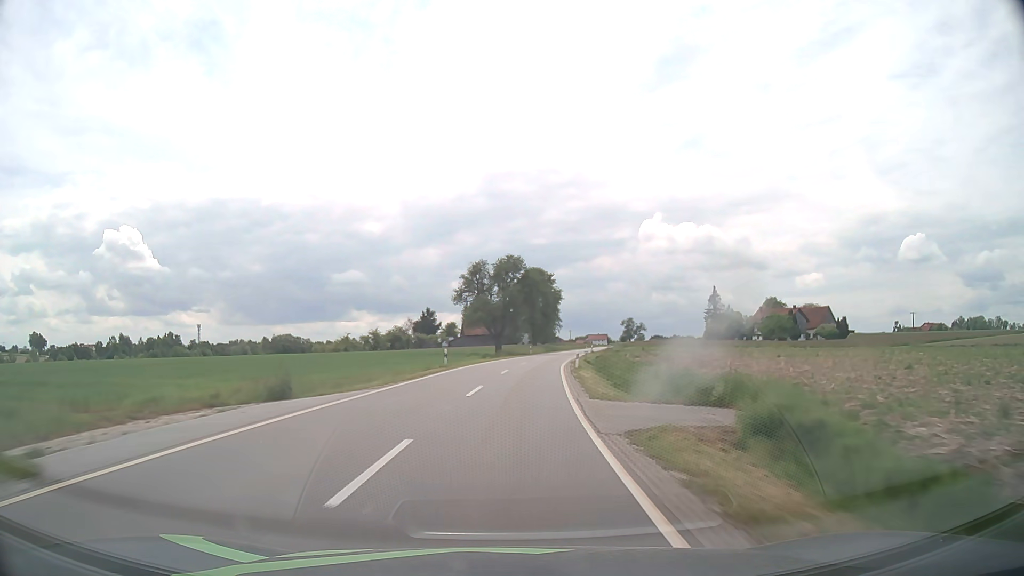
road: tertiary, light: Day
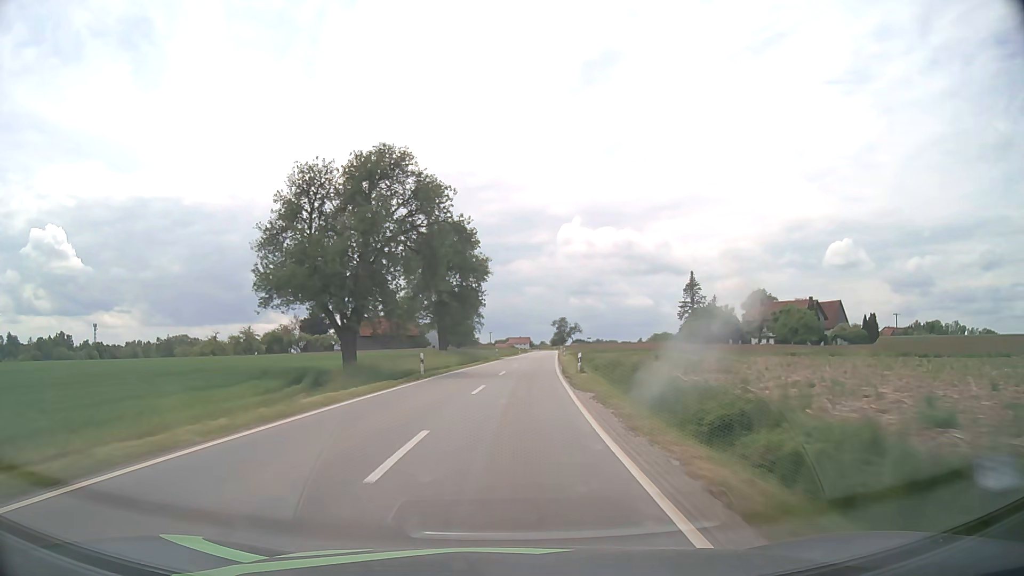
(+2.9, +47.3) m; +7°
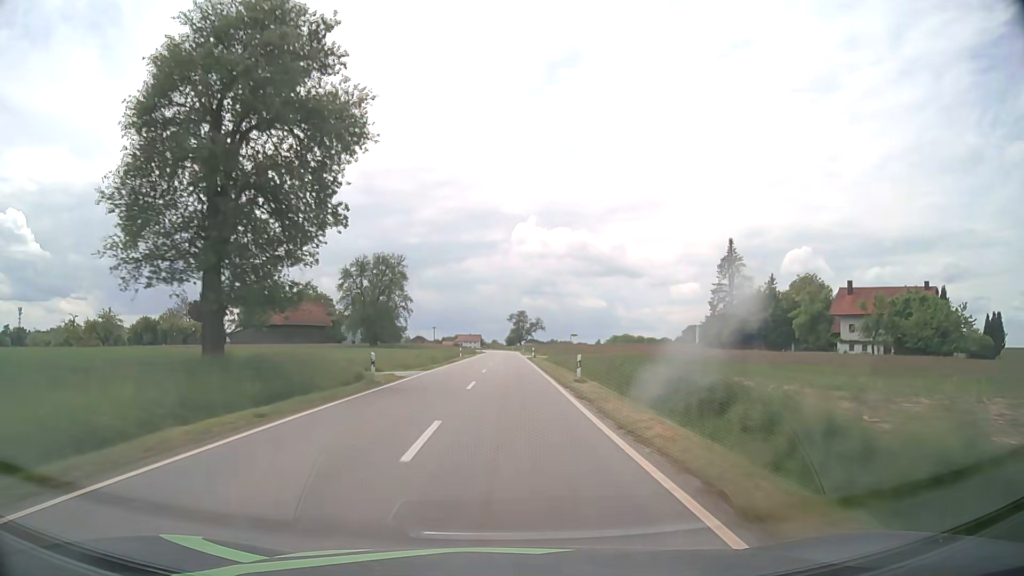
(+2.2, +47.4) m; +4°
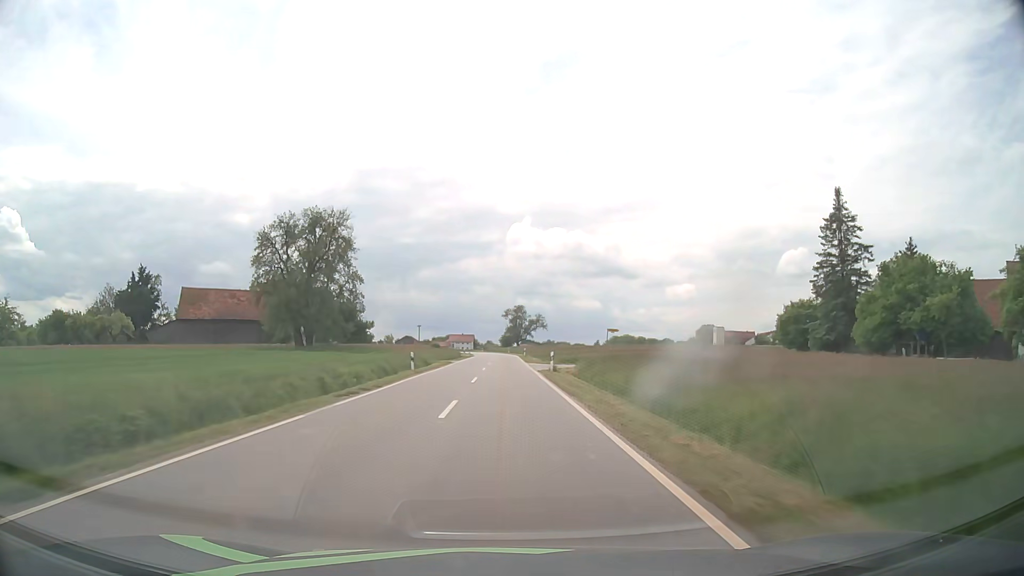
(+0.1, +31.6) m; +1°
